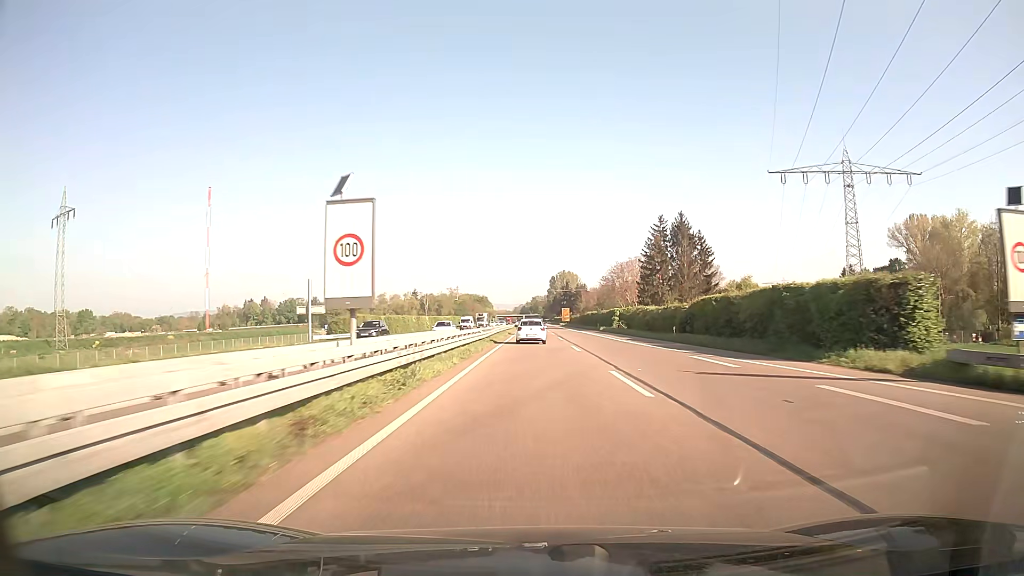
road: trunk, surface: asphalt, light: Day
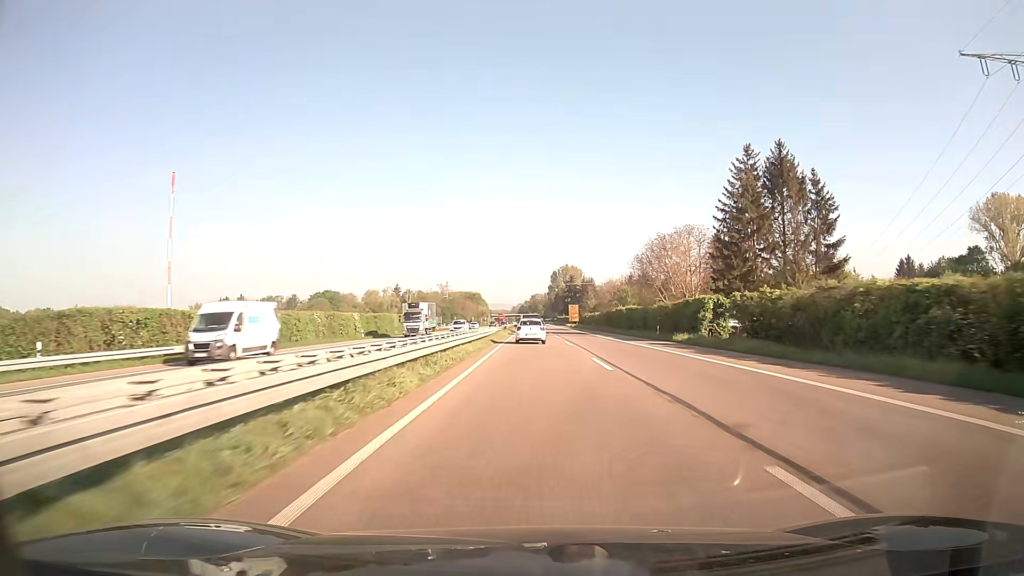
(0.0, +48.9) m; 0°
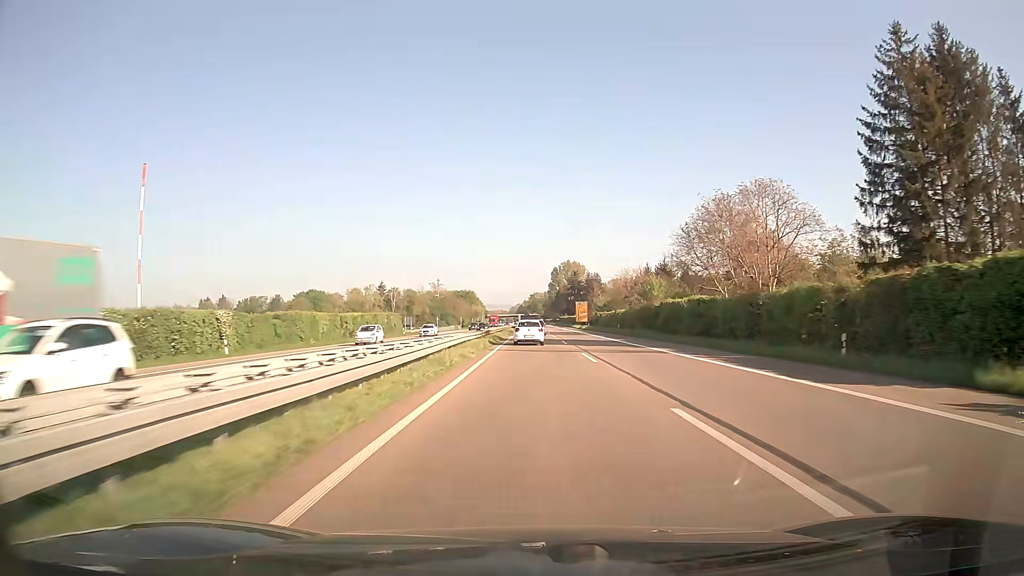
(0.0, +32.7) m; 0°
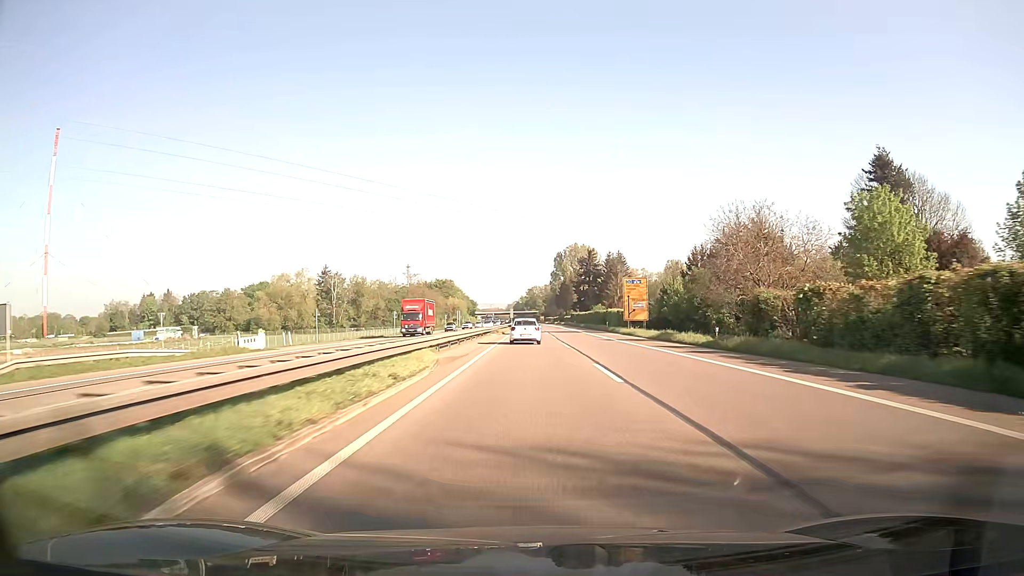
(+0.1, +82.0) m; 0°
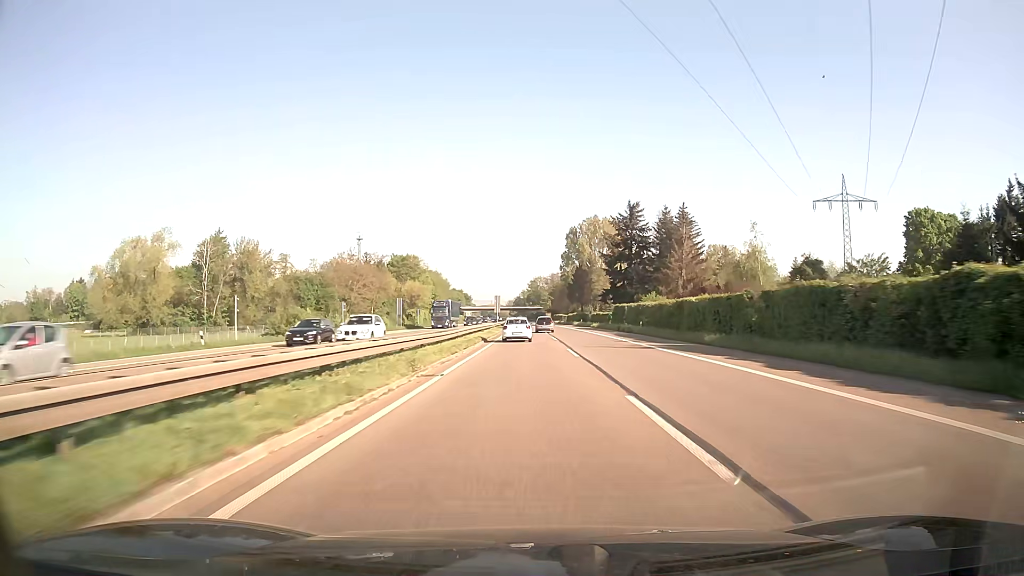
(+0.2, +82.9) m; 0°
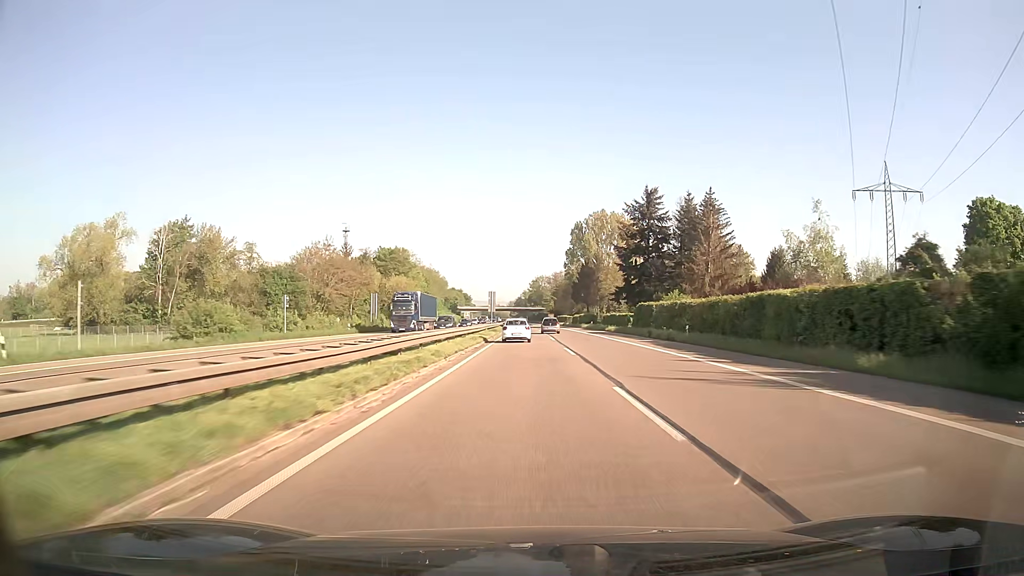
(0.0, +16.6) m; 0°
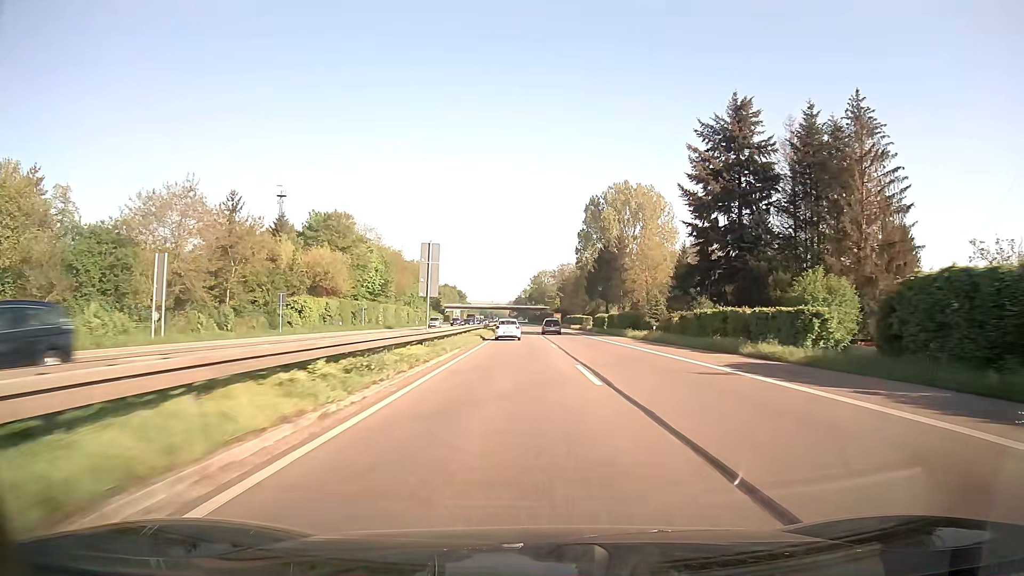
(-0.1, +48.8) m; 0°
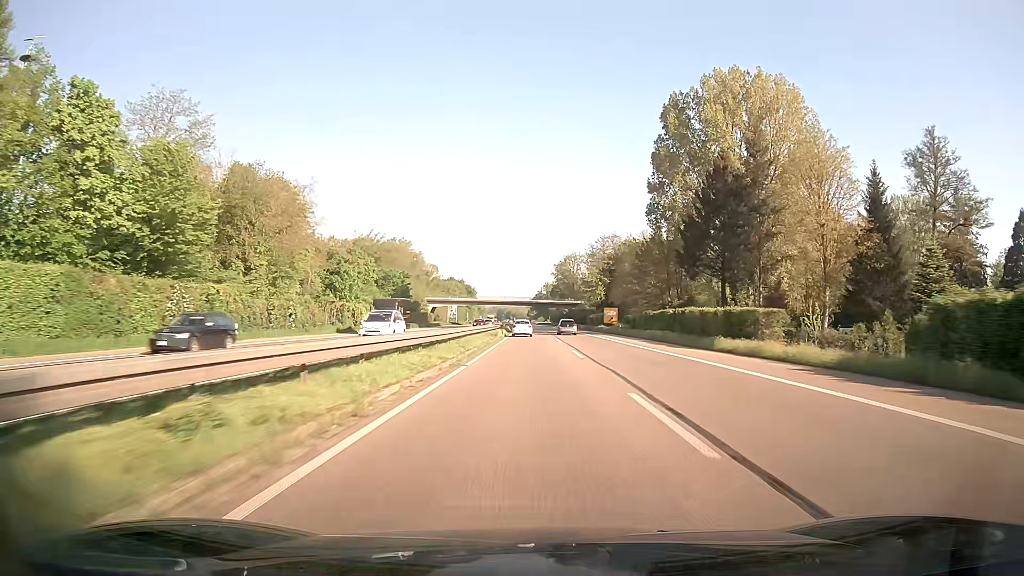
(-1.3, +80.8) m; -2°
(0, +10) (0, +20) (0, +30) (0, +40) (0, +50) (0, +60) (0, +70) (0, +80) (-1, +90) (-1, +100) m
